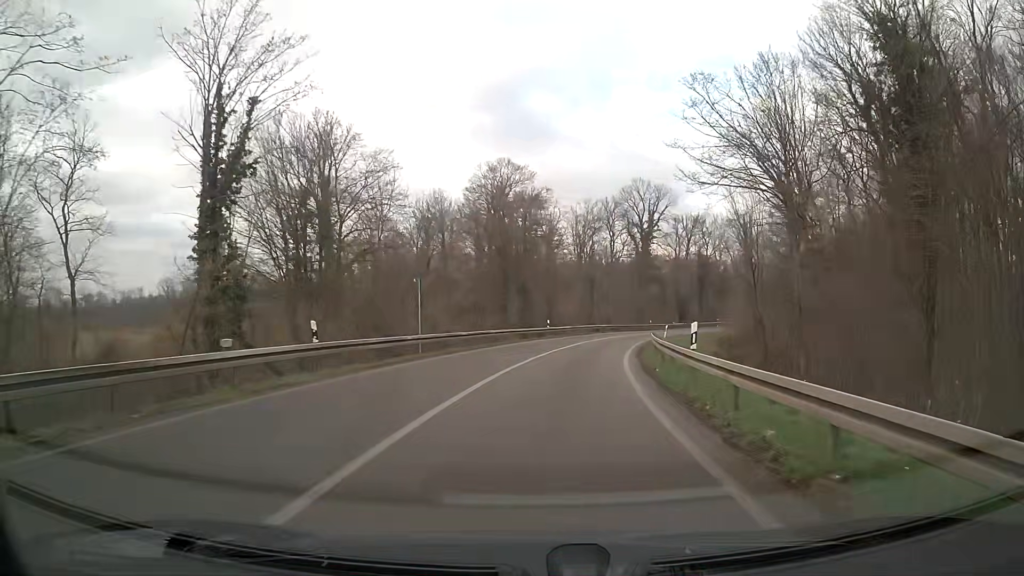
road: trunk_link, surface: asphalt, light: Day
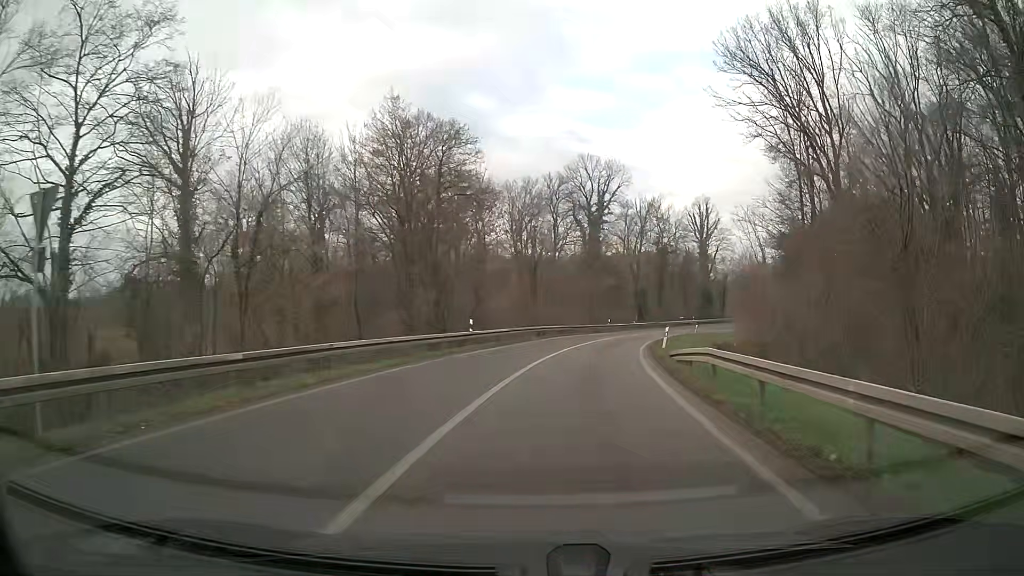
(+0.8, +20.2) m; +6°
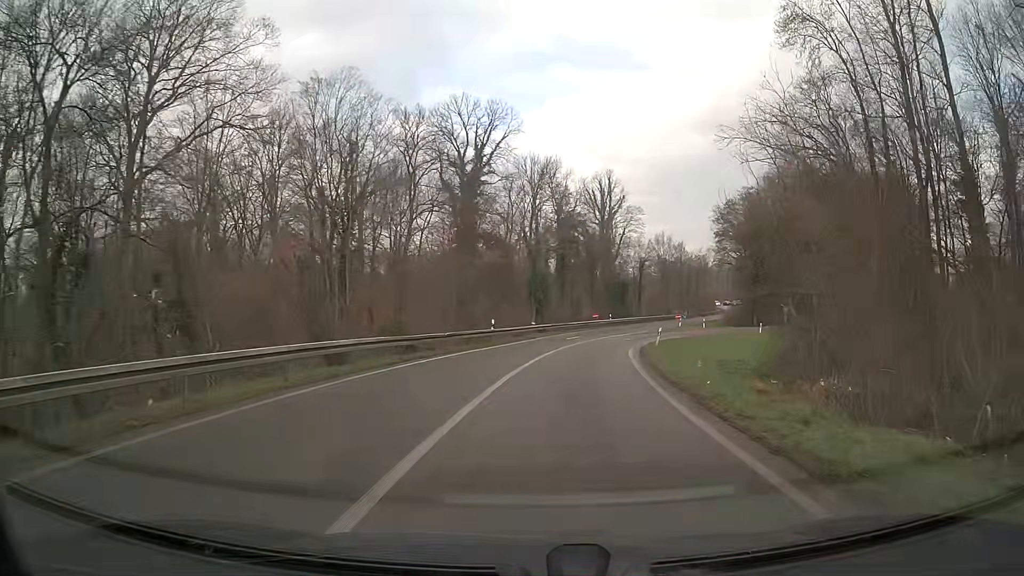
(+2.8, +32.7) m; +10°
(0, +10) (+1, +20) (+2, +30) (+4, +40) (+7, +49) (+12, +58) (+18, +66) (+27, +71) (+36, +74) (+46, +75) m
